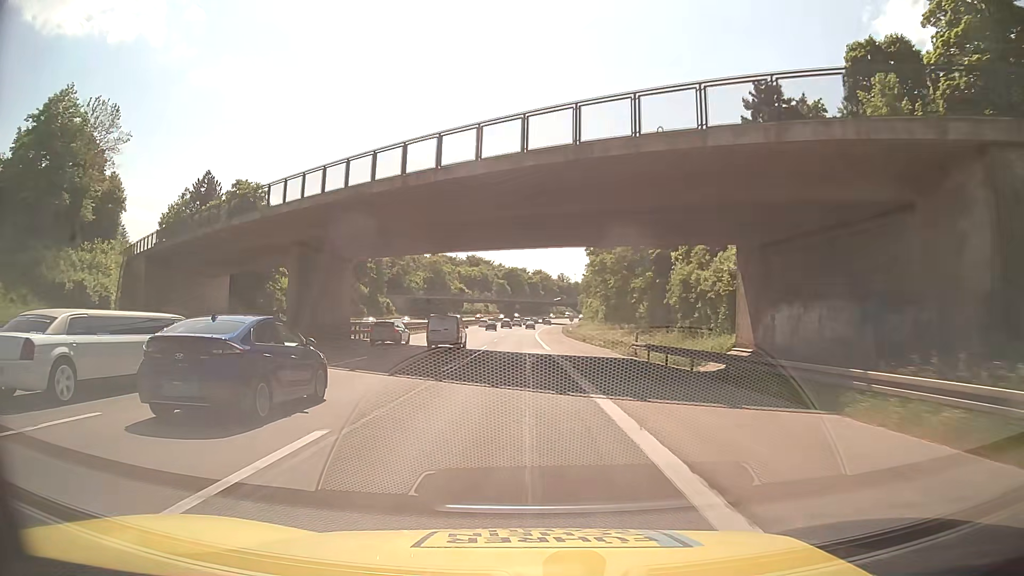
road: motorway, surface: asphalt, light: Day
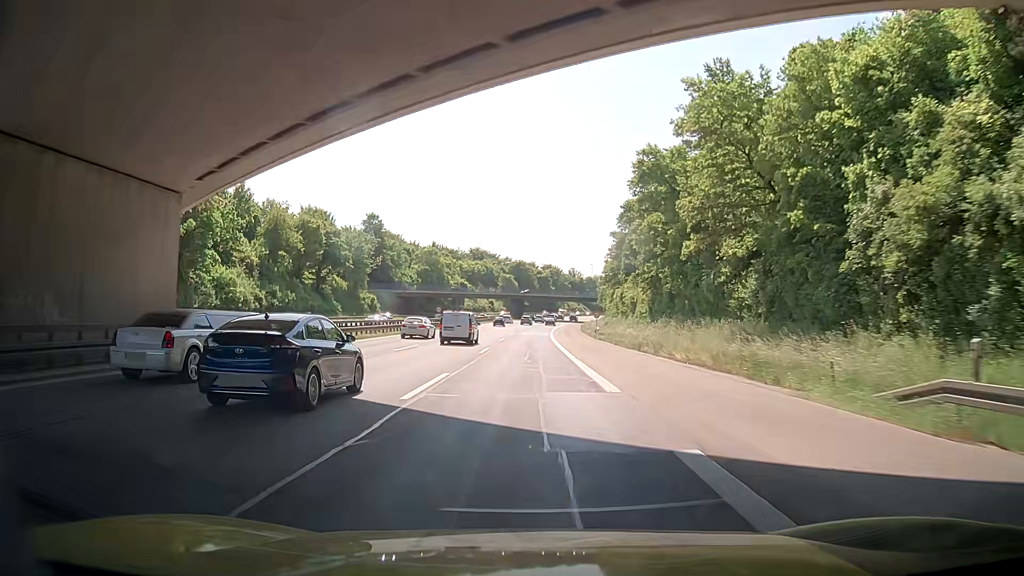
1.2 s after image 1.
(-0.4, +26.5) m; -2°
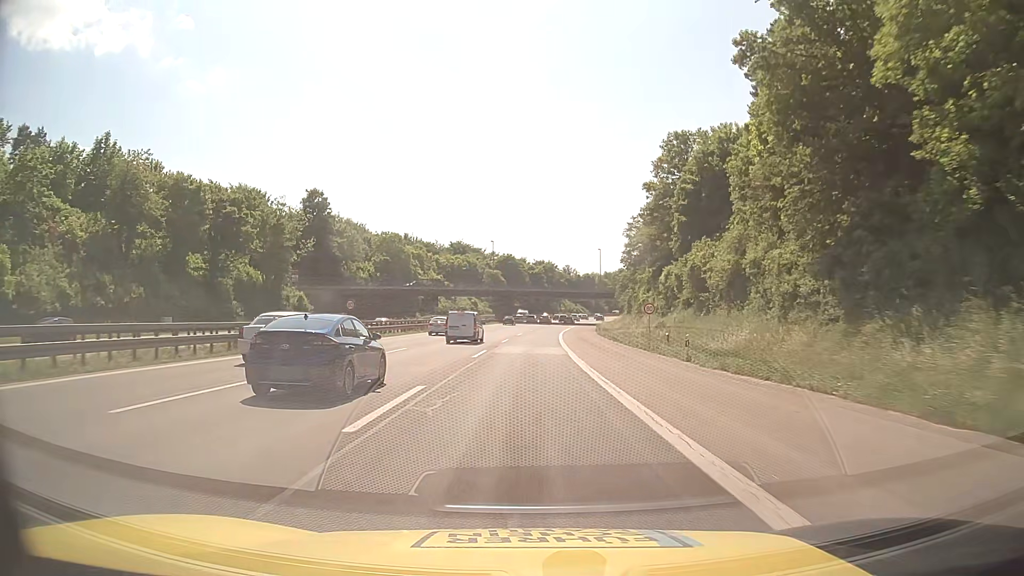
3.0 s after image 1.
(+1.1, +39.7) m; +2°
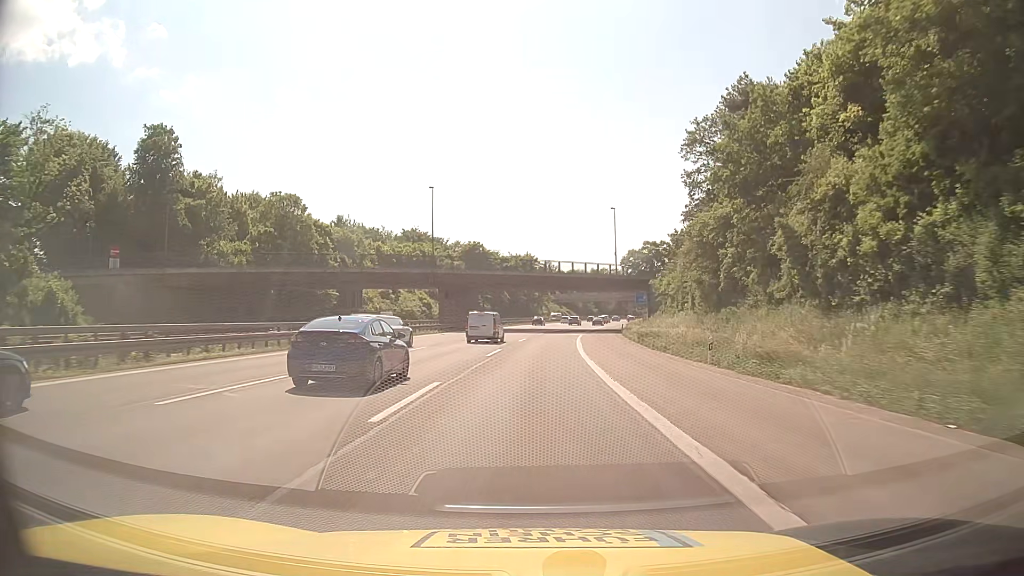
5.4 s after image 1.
(+0.7, +52.8) m; +2°
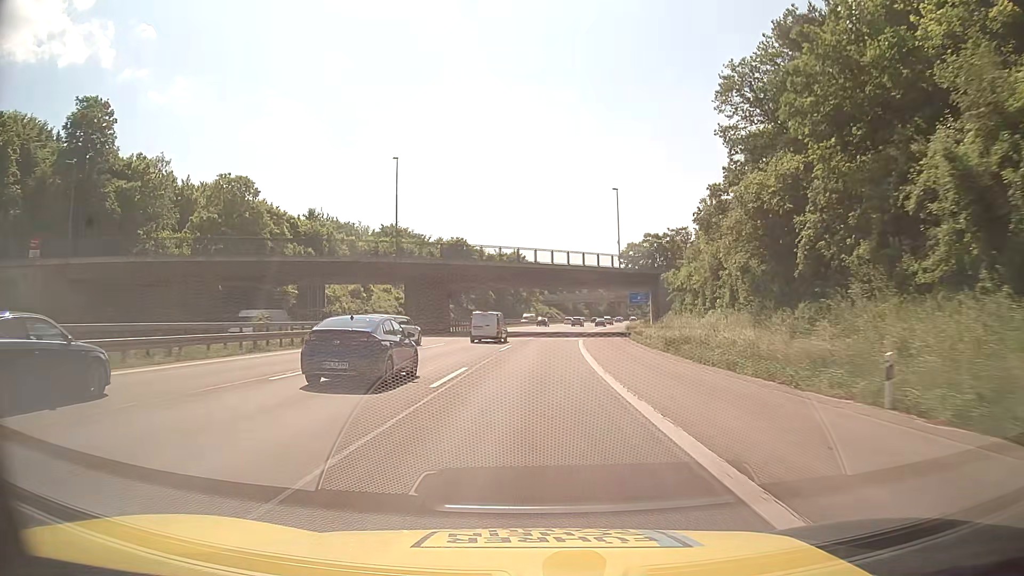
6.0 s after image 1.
(+0.1, +13.2) m; +1°
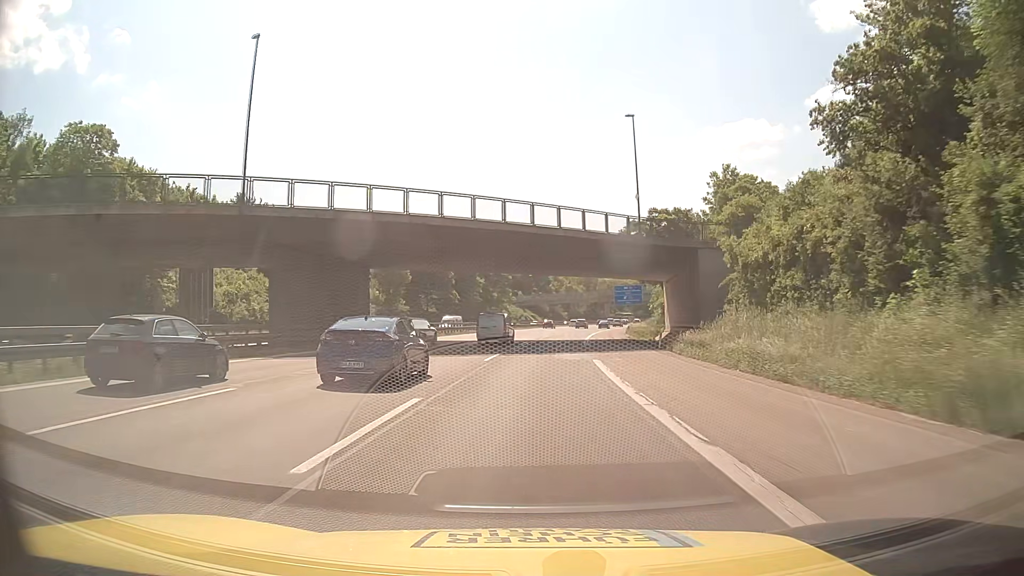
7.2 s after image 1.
(+0.6, +26.3) m; +3°
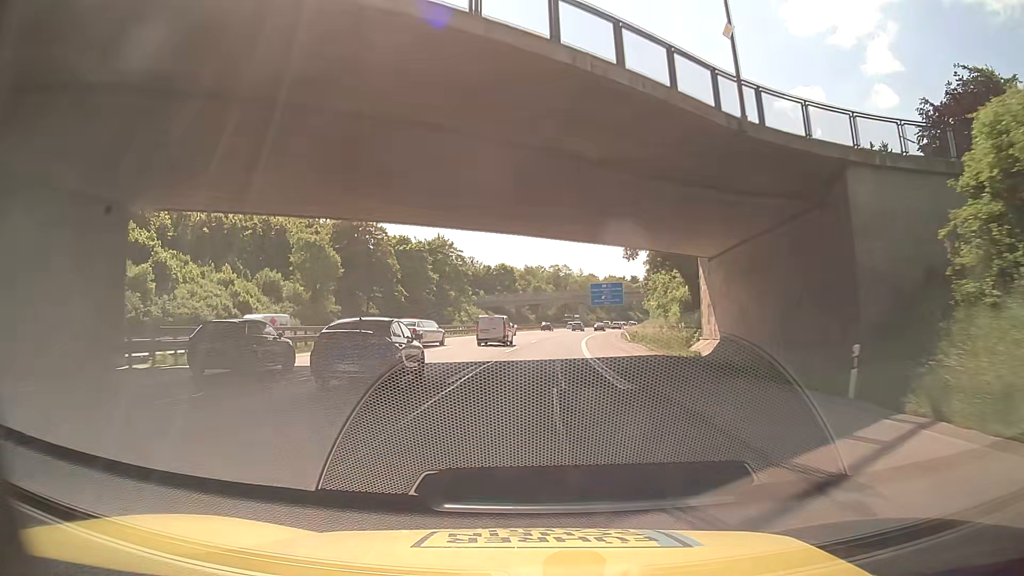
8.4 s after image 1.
(+0.6, +26.2) m; +2°
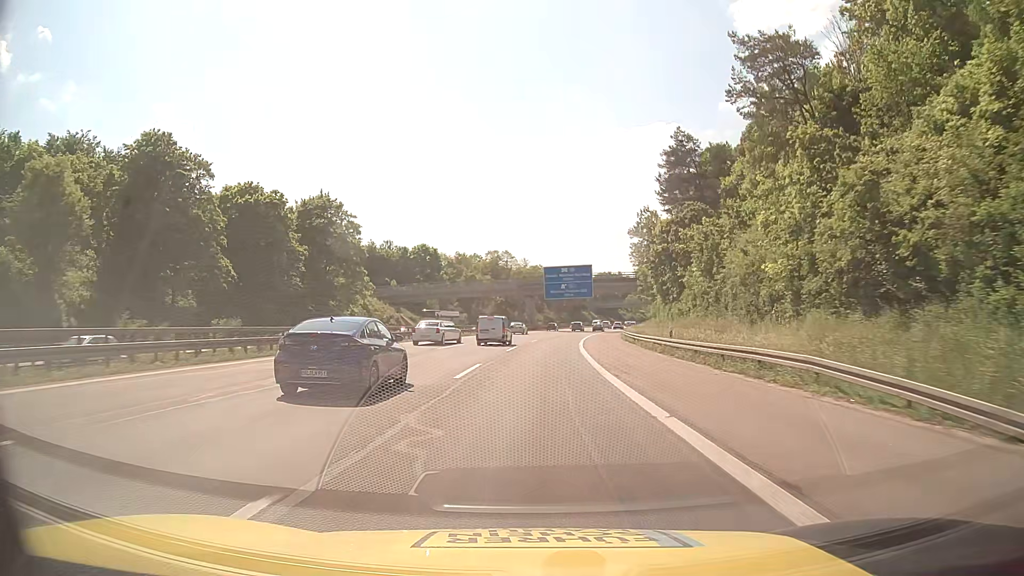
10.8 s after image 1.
(+2.6, +52.4) m; +6°
(0, +10) (0, +20) (+1, +30) (+1, +40) (+2, +50) (+3, +60) (+4, +70) (+5, +80) (+7, +90) (+8, +100) m
